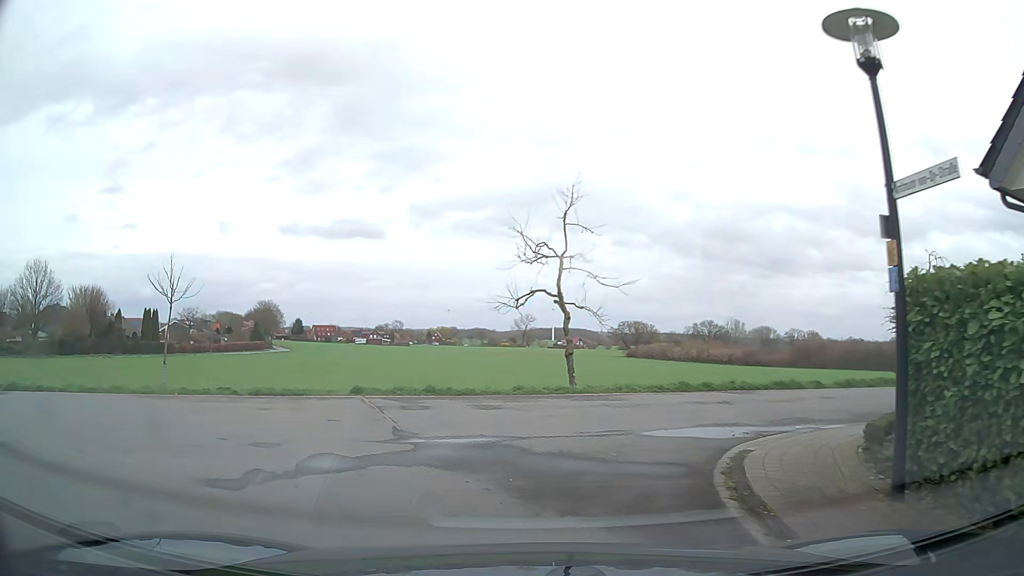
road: residential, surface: asphalt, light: Day
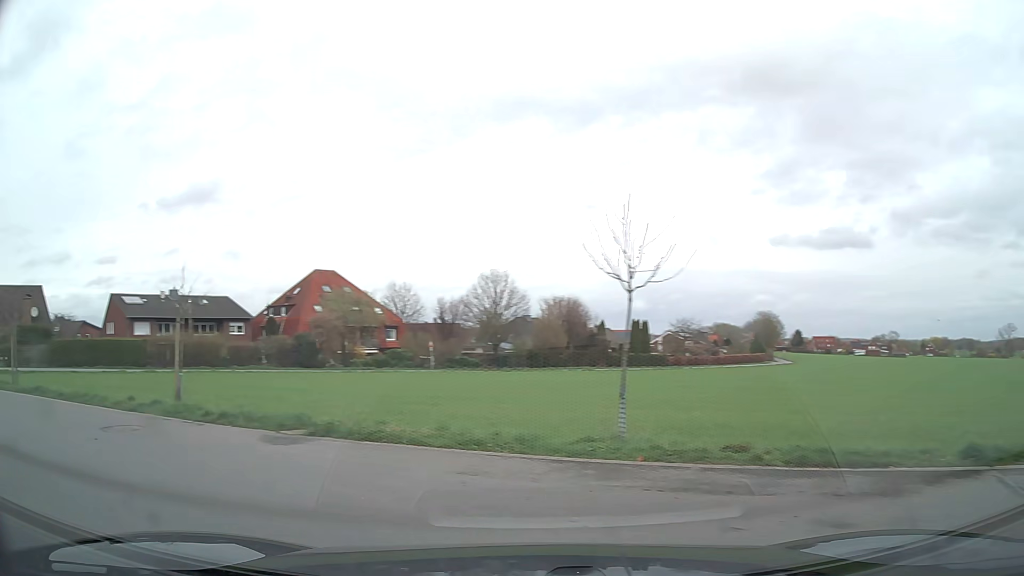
(-1.8, +6.6) m; -41°
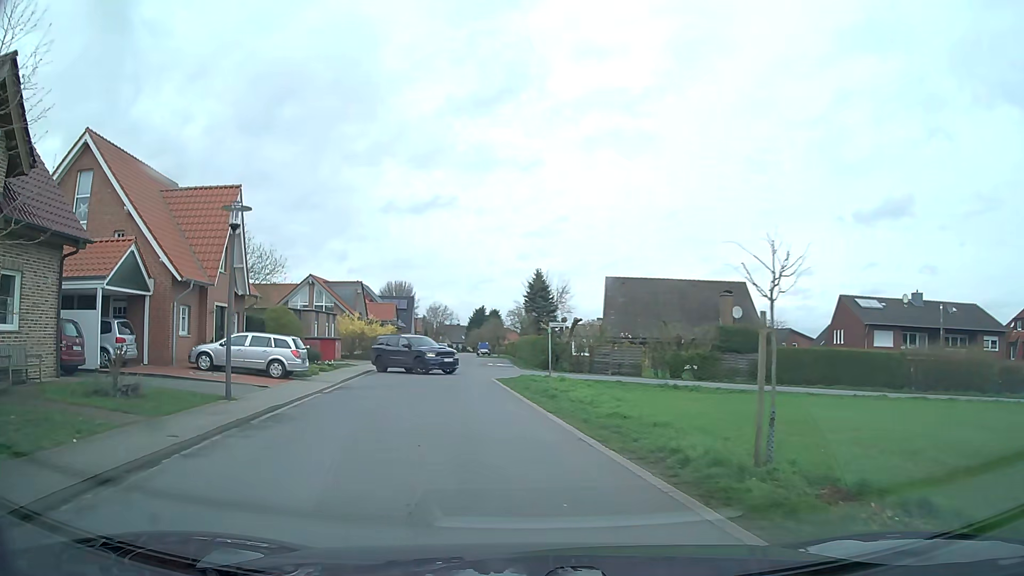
(-10.0, +11.1) m; -61°
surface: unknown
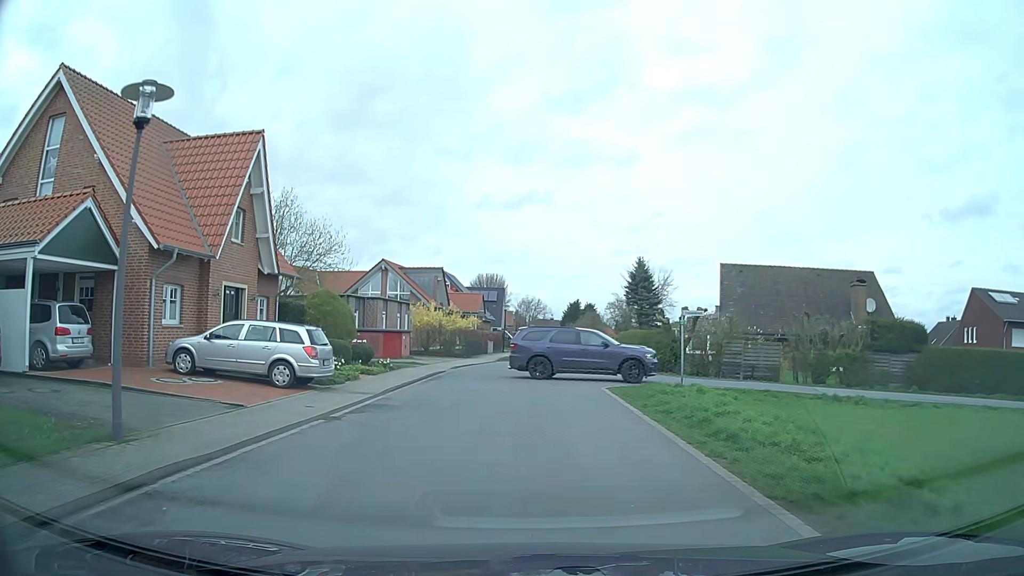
(-0.7, +7.9) m; -8°
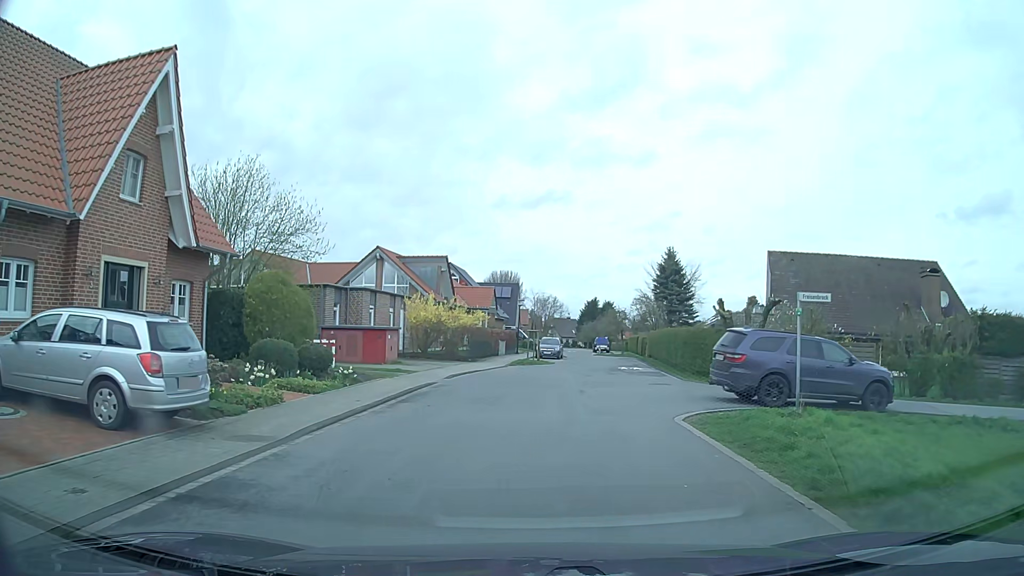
(-0.2, +7.7) m; -1°
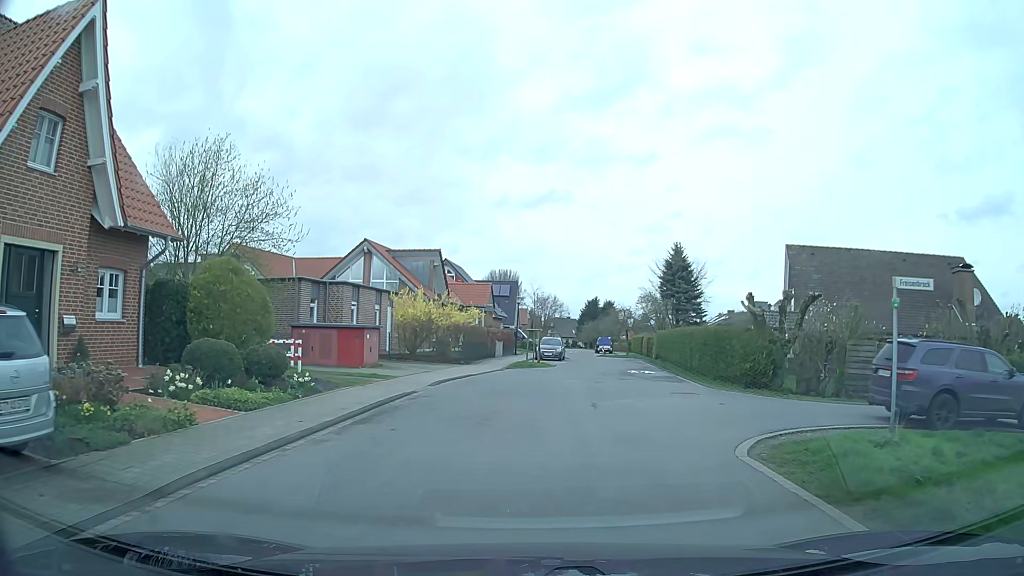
(0.0, +3.6) m; 0°
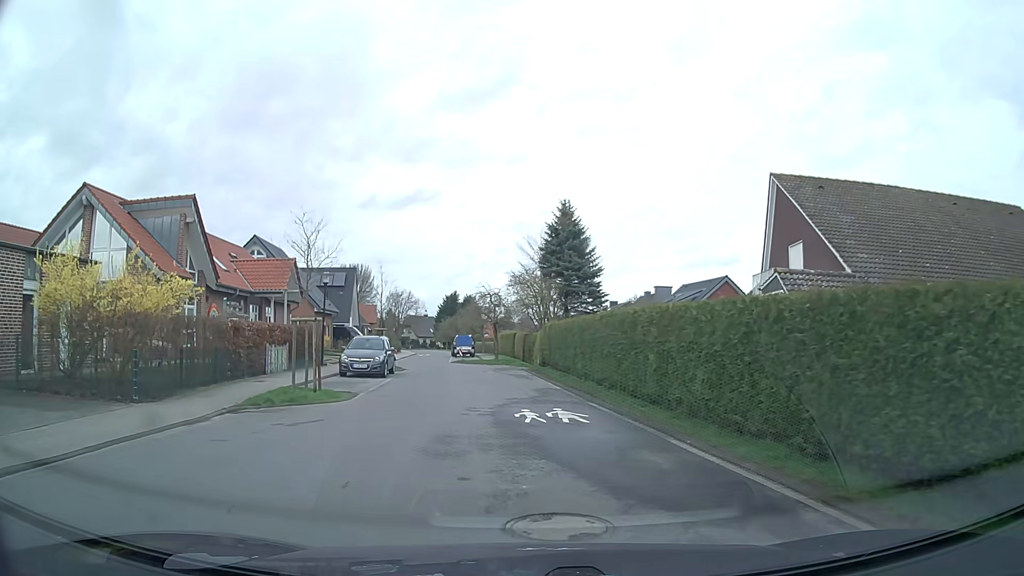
(+1.9, +18.9) m; +11°
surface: asphalt
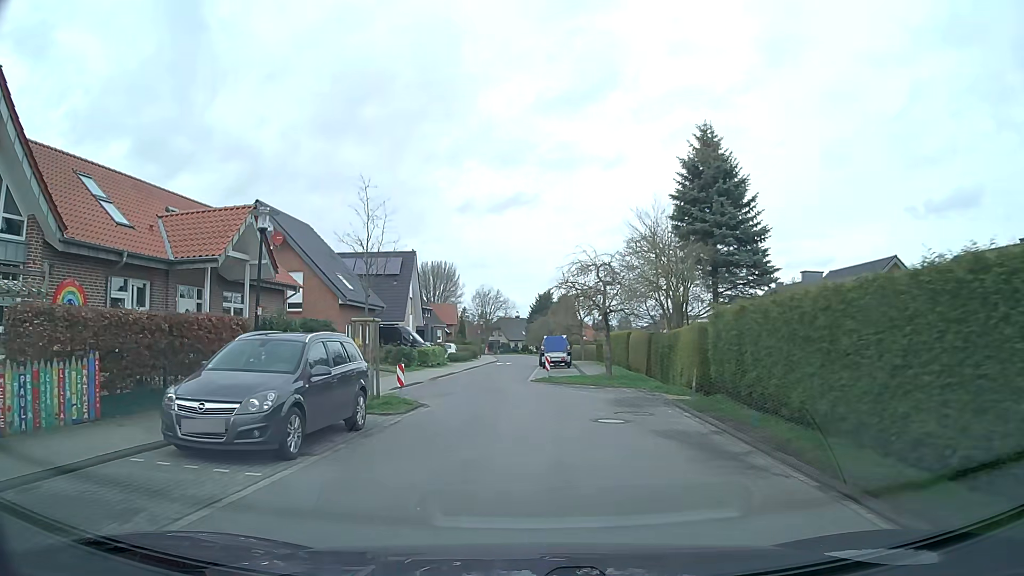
(-0.8, +17.1) m; -7°
